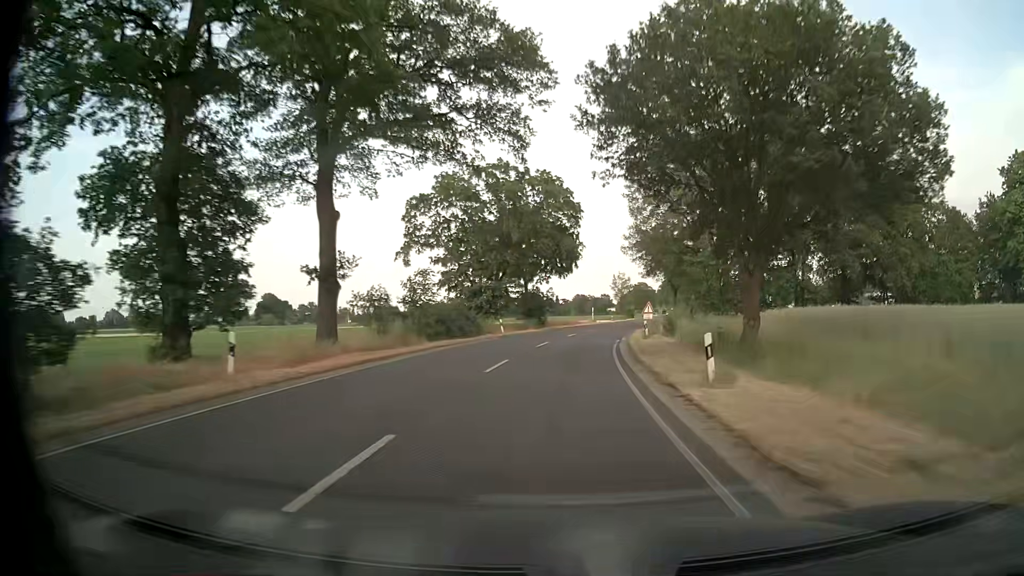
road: secondary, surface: asphalt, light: Day
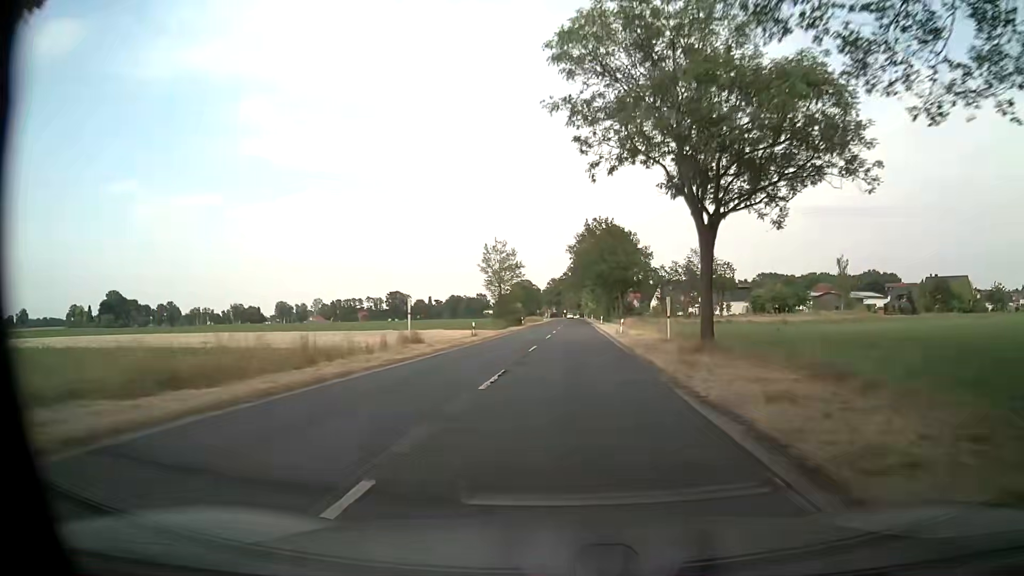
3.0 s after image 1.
(+5.7, +63.0) m; +9°
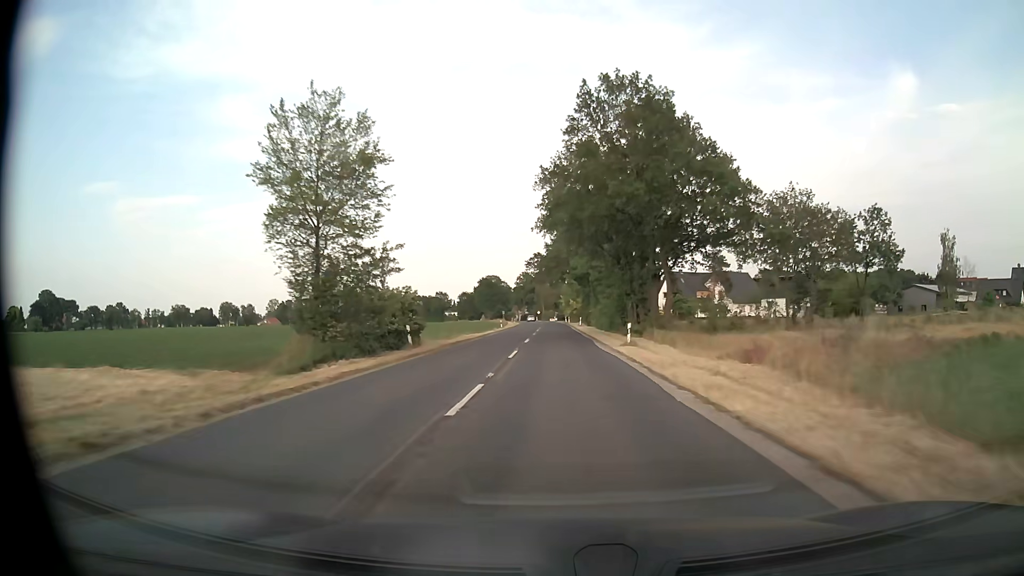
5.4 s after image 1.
(+1.8, +50.8) m; +3°
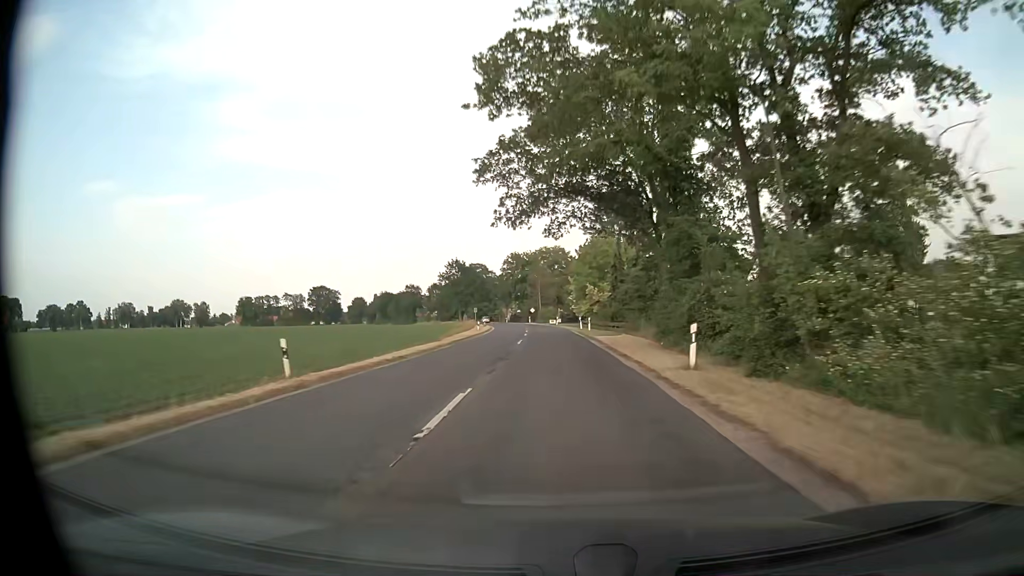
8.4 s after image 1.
(-0.4, +63.4) m; 0°
